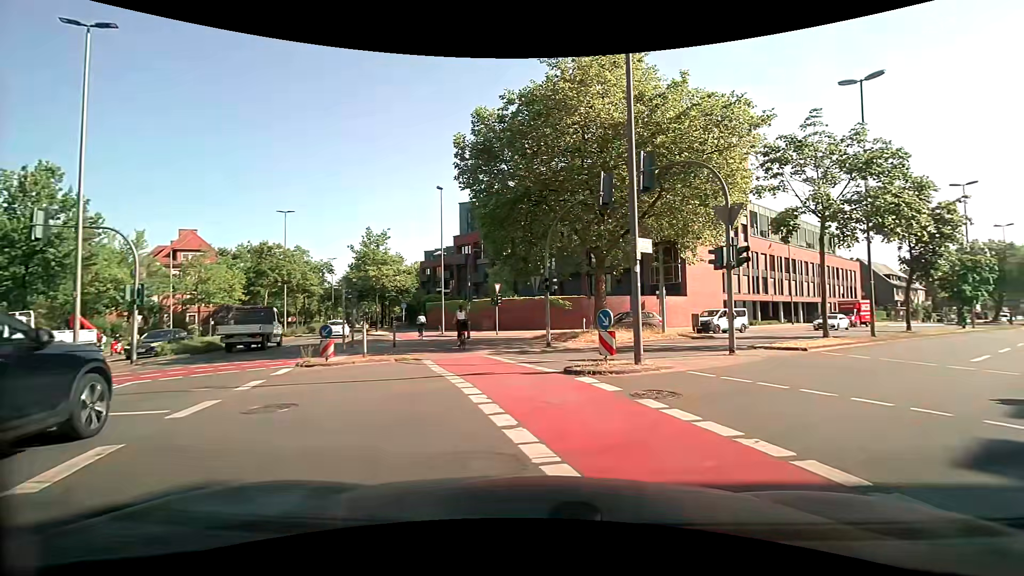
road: tertiary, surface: asphalt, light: Day
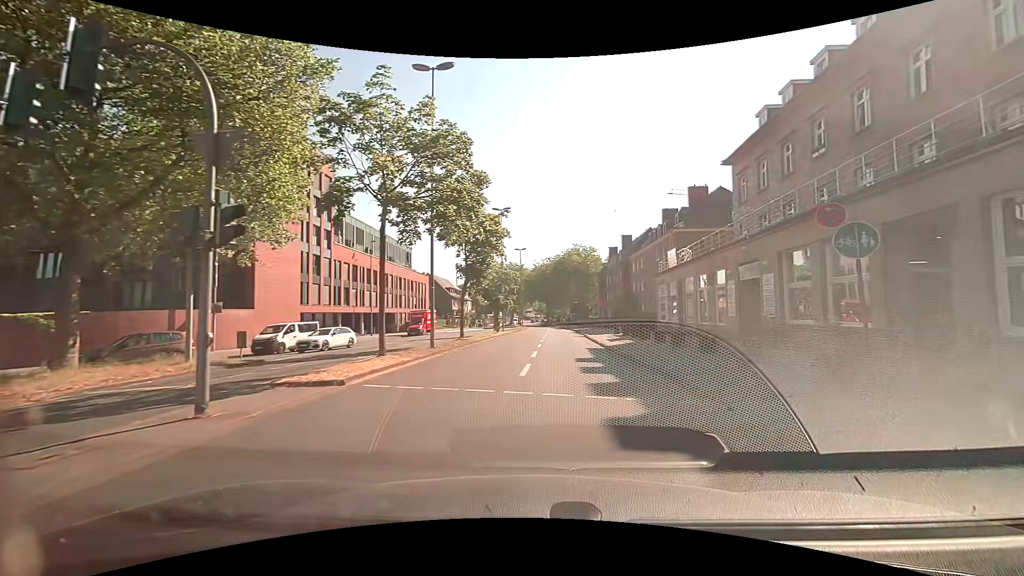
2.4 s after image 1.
(+2.8, +6.4) m; +48°
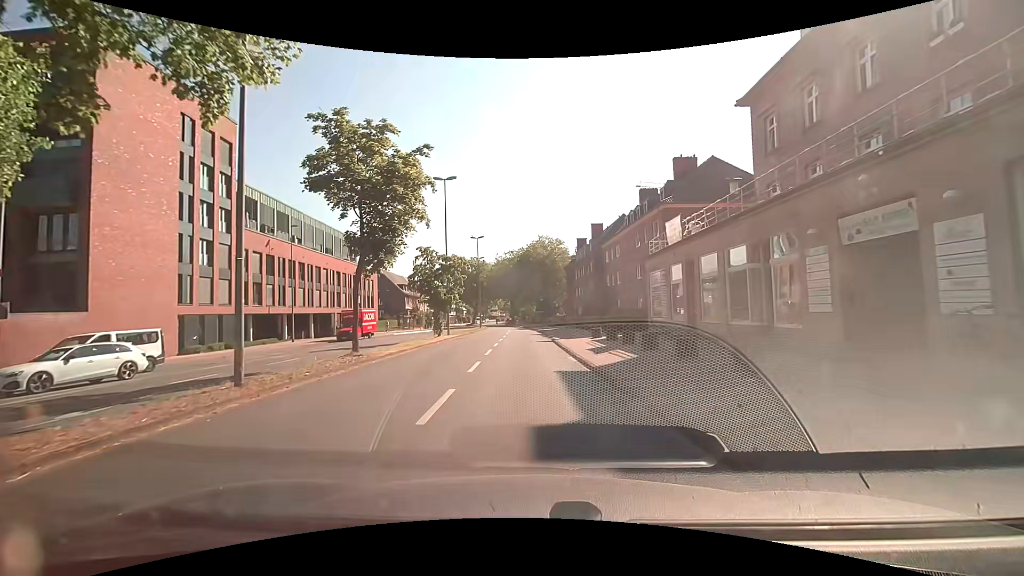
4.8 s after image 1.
(+0.5, +11.1) m; +2°
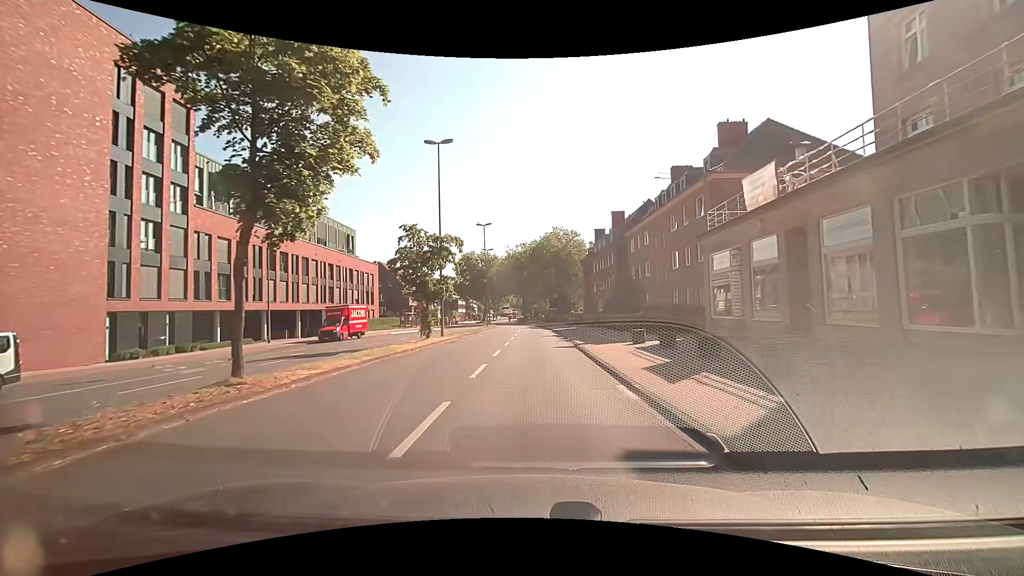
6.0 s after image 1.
(-0.2, +7.9) m; -2°
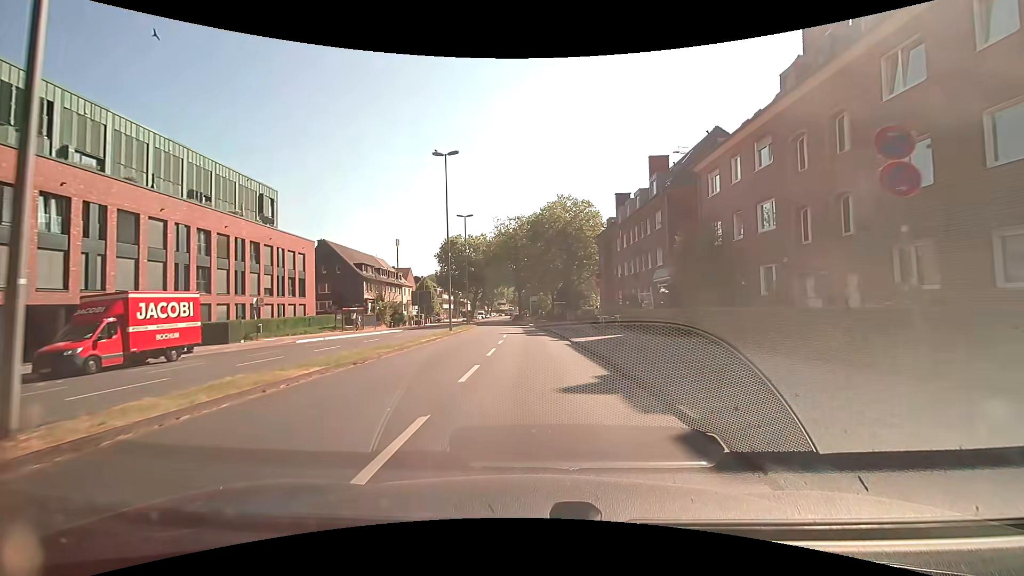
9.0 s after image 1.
(+0.3, +25.7) m; +1°
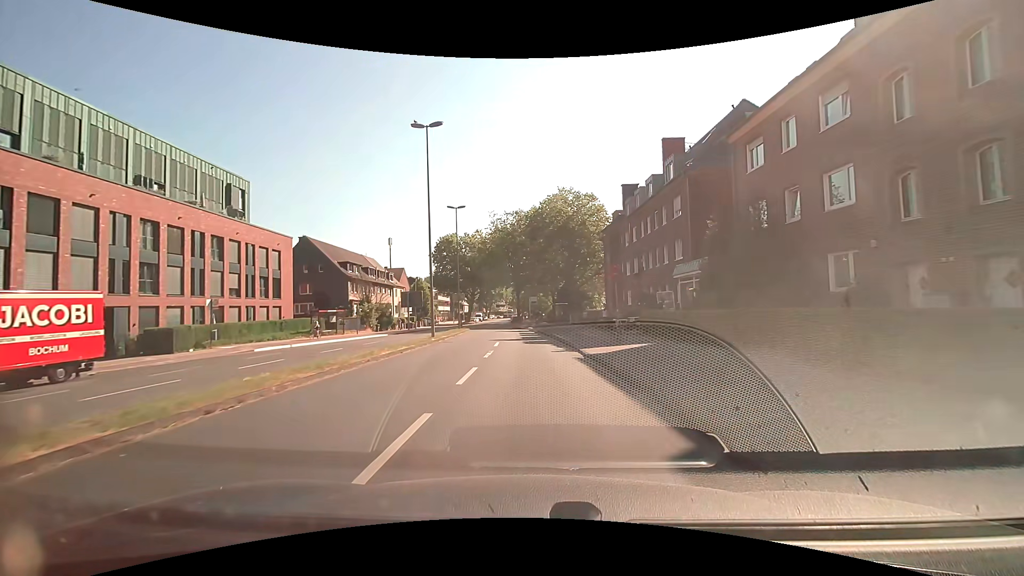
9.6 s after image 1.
(0.0, +5.8) m; 0°
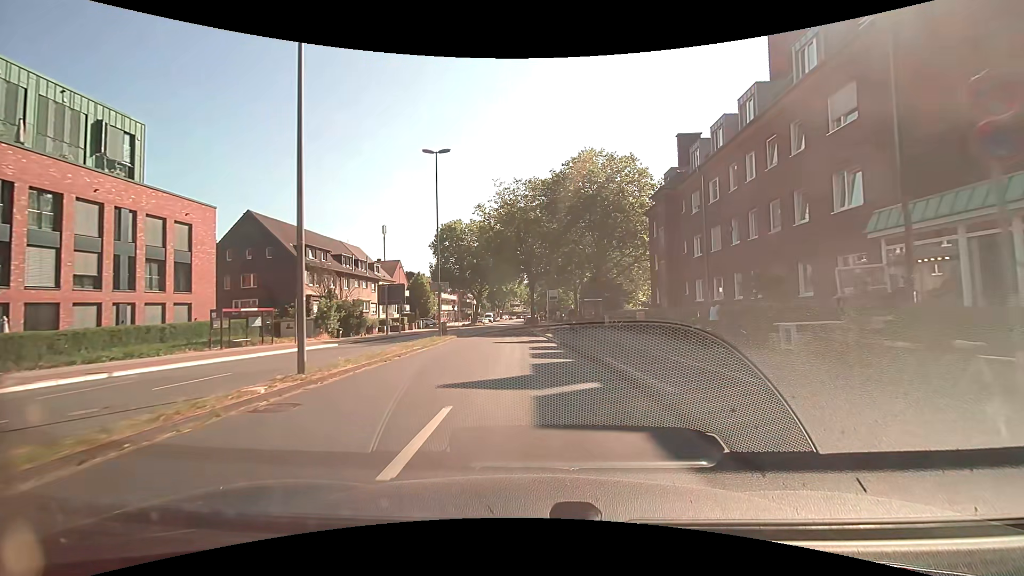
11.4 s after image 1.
(-0.4, +17.5) m; -2°
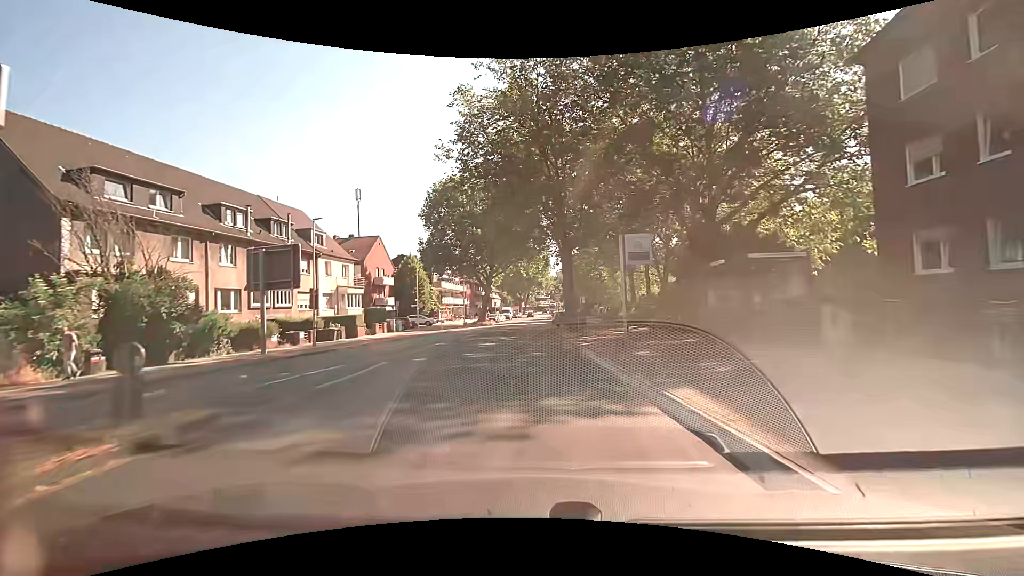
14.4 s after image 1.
(-0.8, +28.5) m; -3°
(0, +10) (-1, +20) (-1, +30) (-1, +40) (-1, +50) (0, +60) (0, +70) (0, +80) (+1, +90) (+1, +100) m
